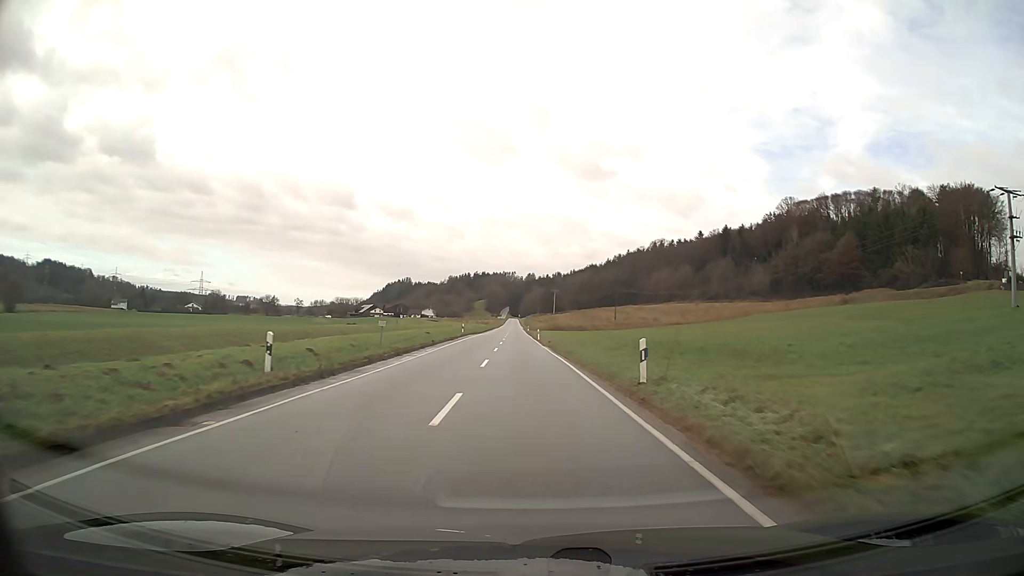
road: secondary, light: Day
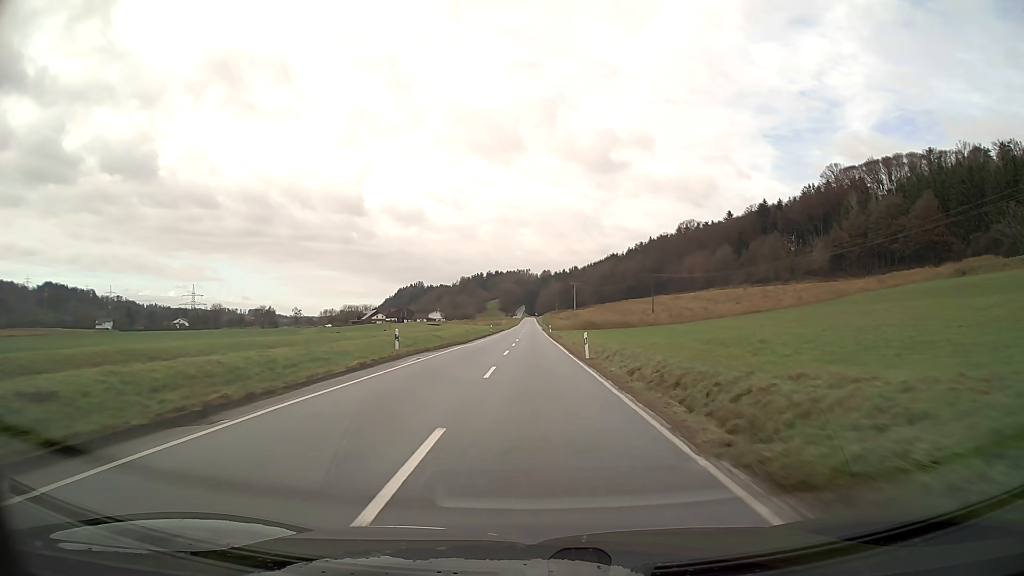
(-0.7, +41.1) m; -1°
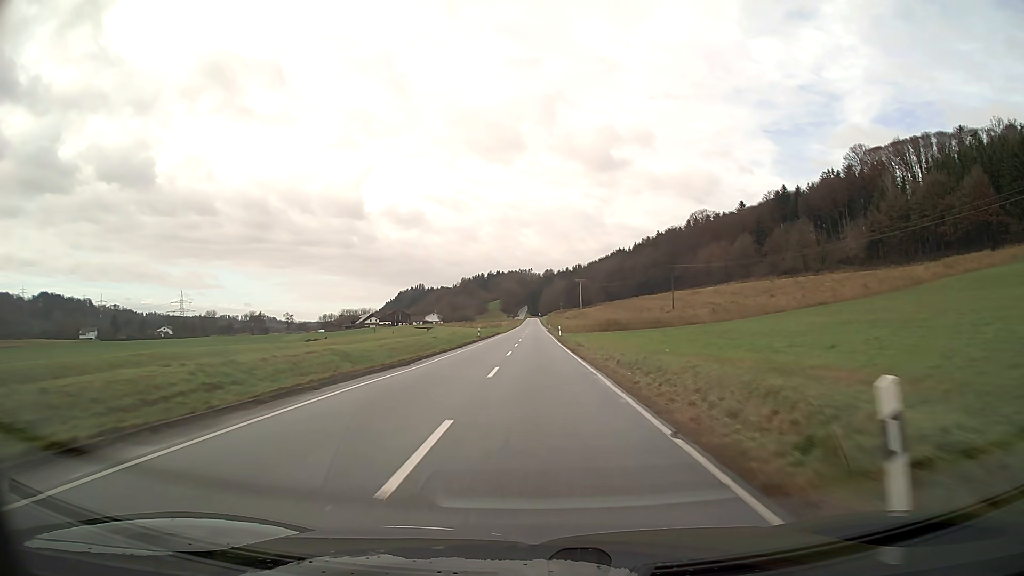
(-0.1, +23.6) m; 0°
